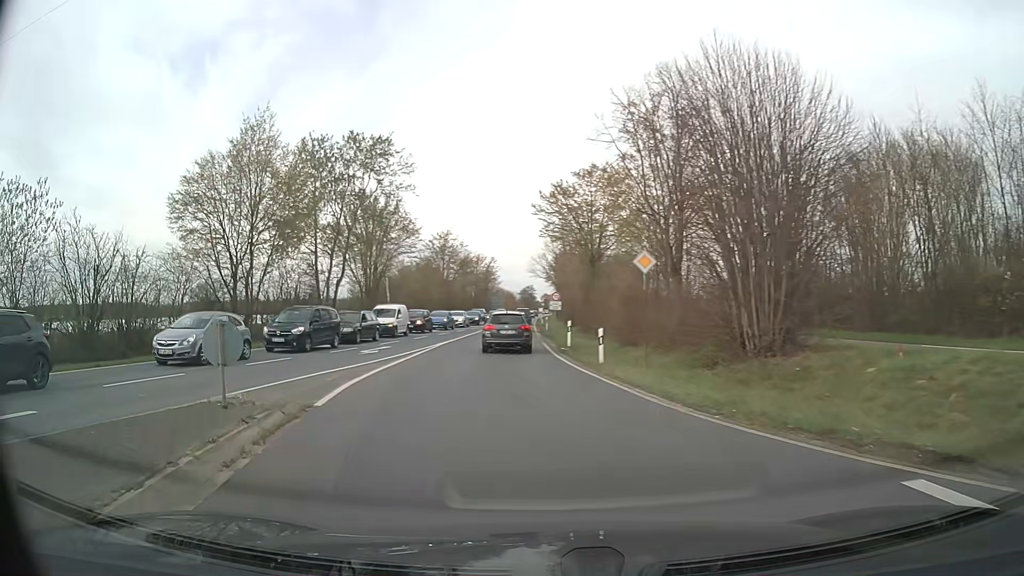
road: secondary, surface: asphalt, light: Day
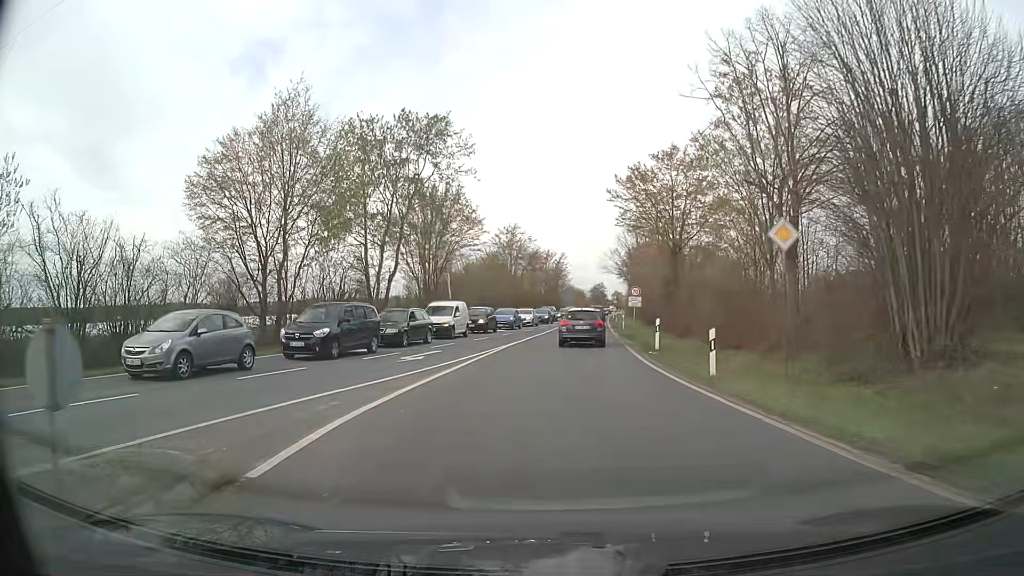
(-0.3, +4.9) m; -7°
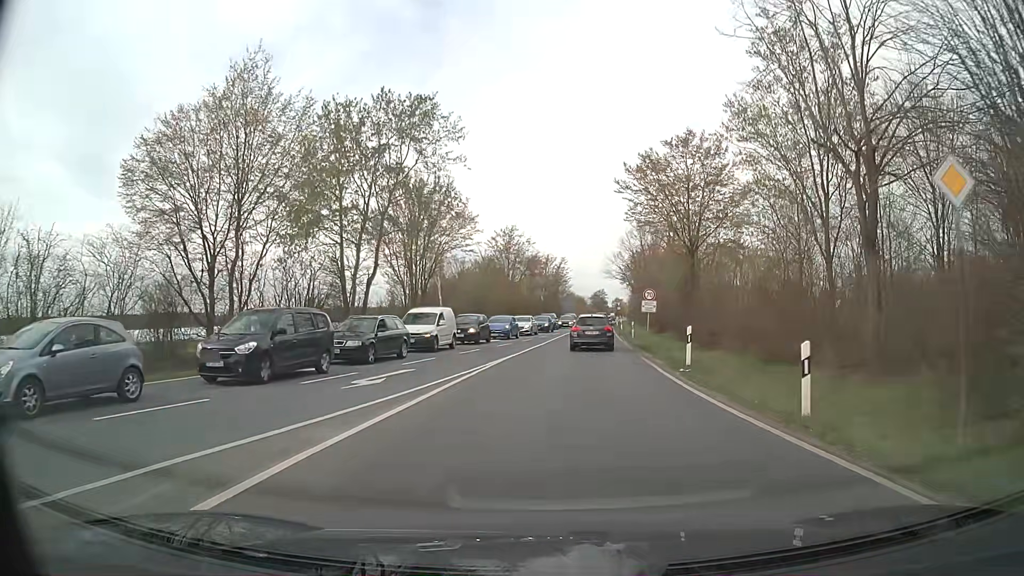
(0.0, +5.3) m; 0°
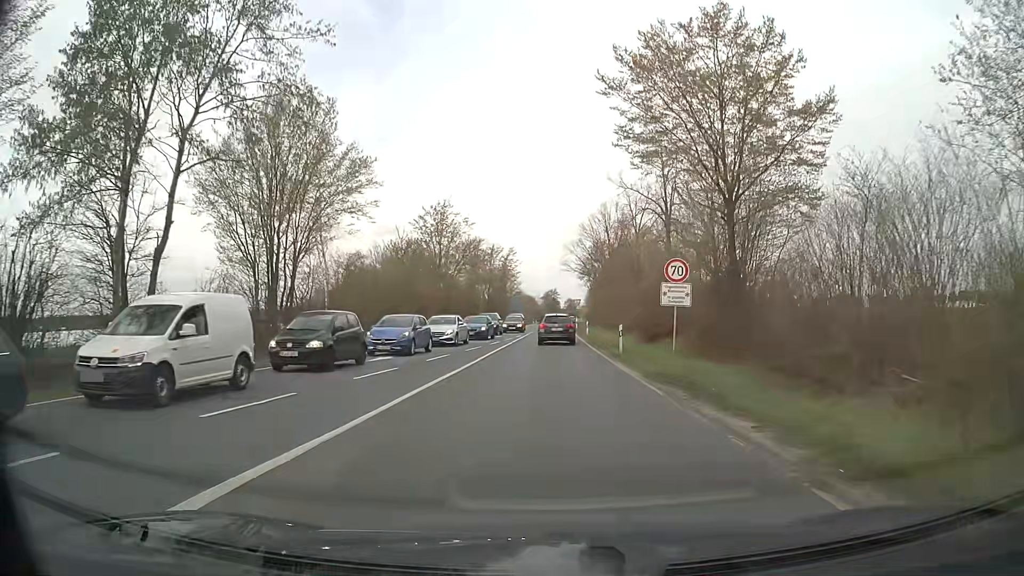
(+0.7, +17.6) m; +4°
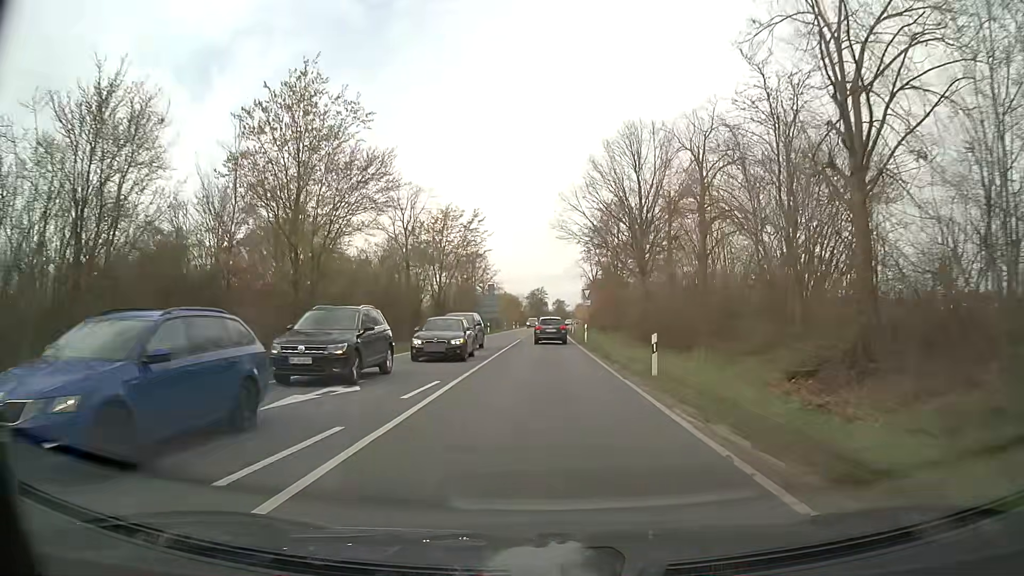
(+0.3, +35.0) m; +1°
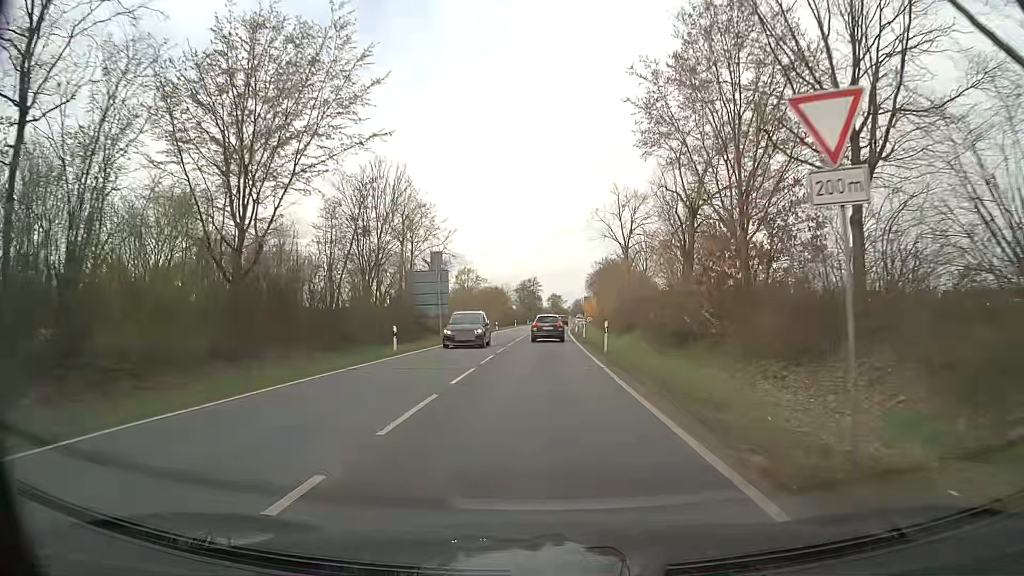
(+0.2, +39.8) m; +1°
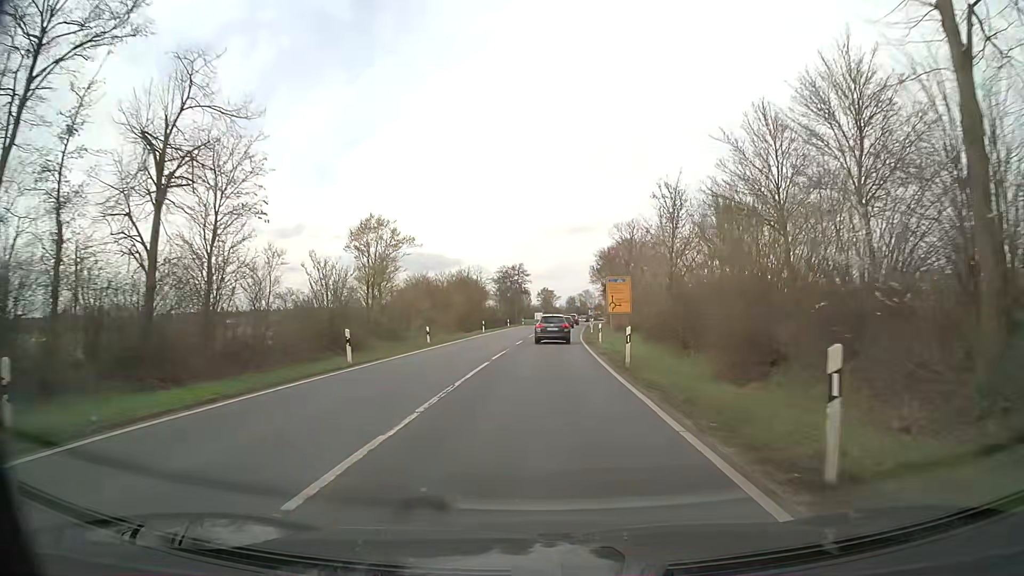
(+0.1, +40.6) m; +1°
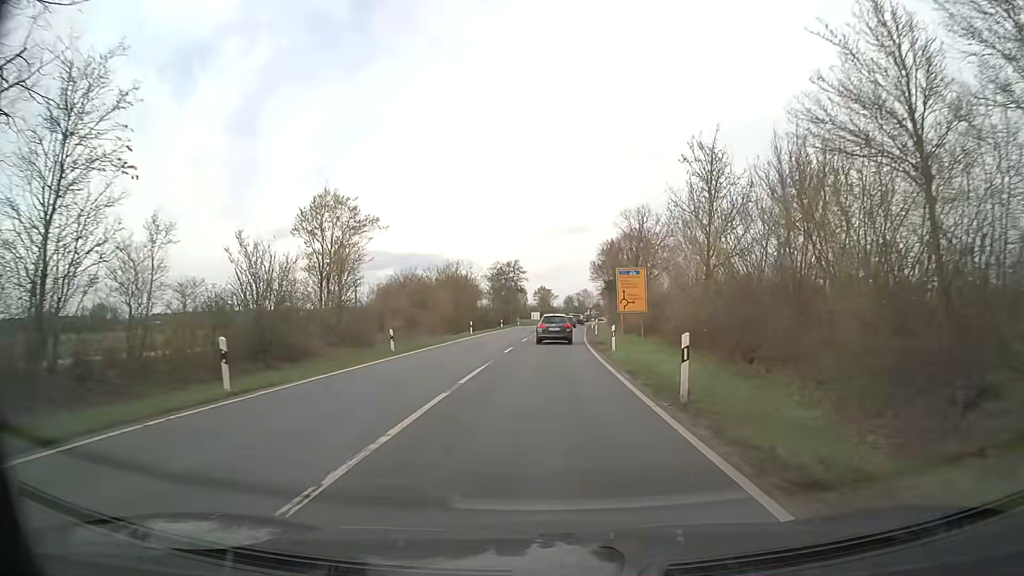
(0.0, +7.9) m; 0°
(0, +10) (0, +20) (0, +30) (+1, +40) (+1, +50) (+2, +60) (+2, +70) (+3, +80) (+3, +90) (+4, +100) m
